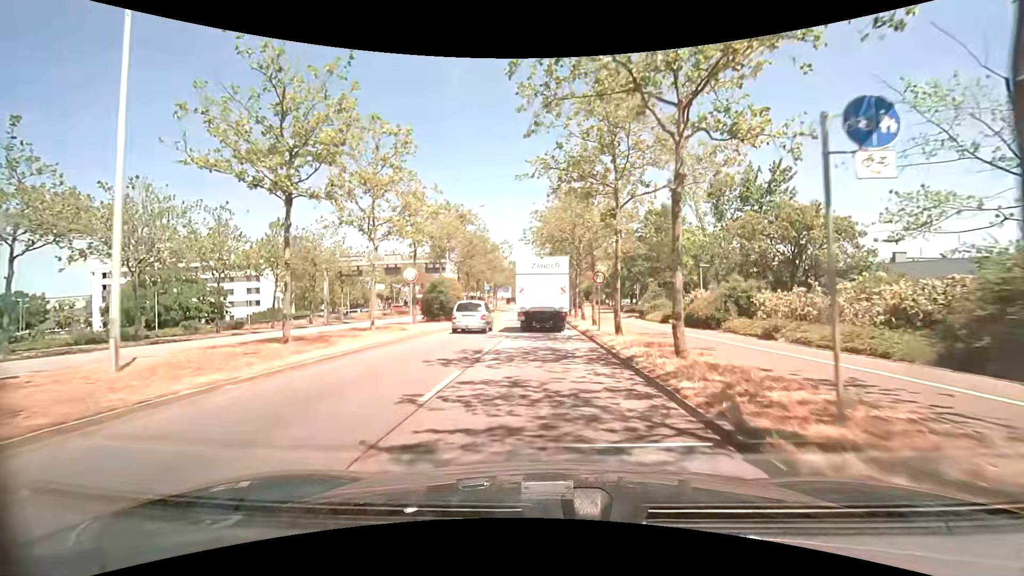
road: primary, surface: asphalt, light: Day
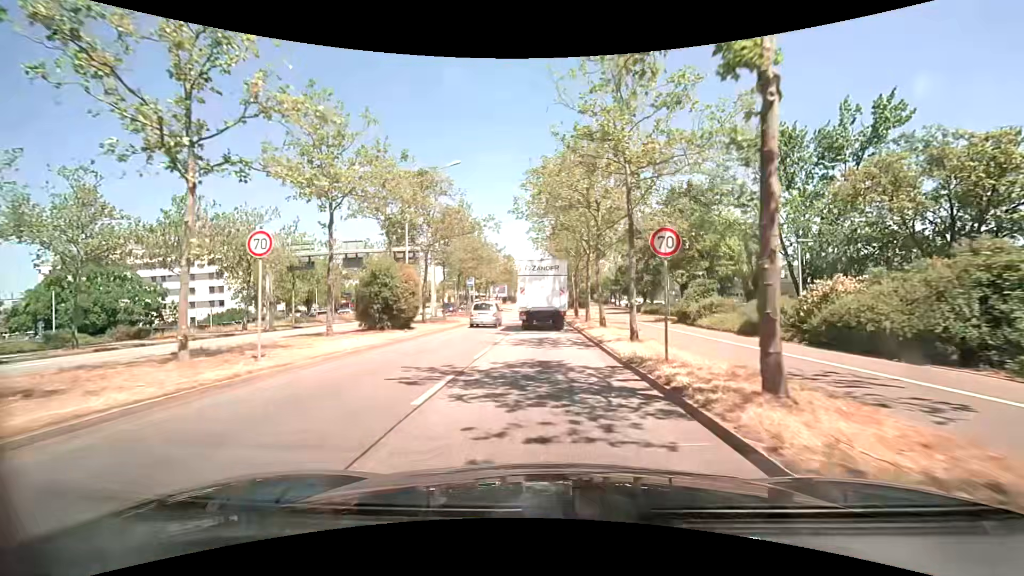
(0.0, +12.3) m; +1°
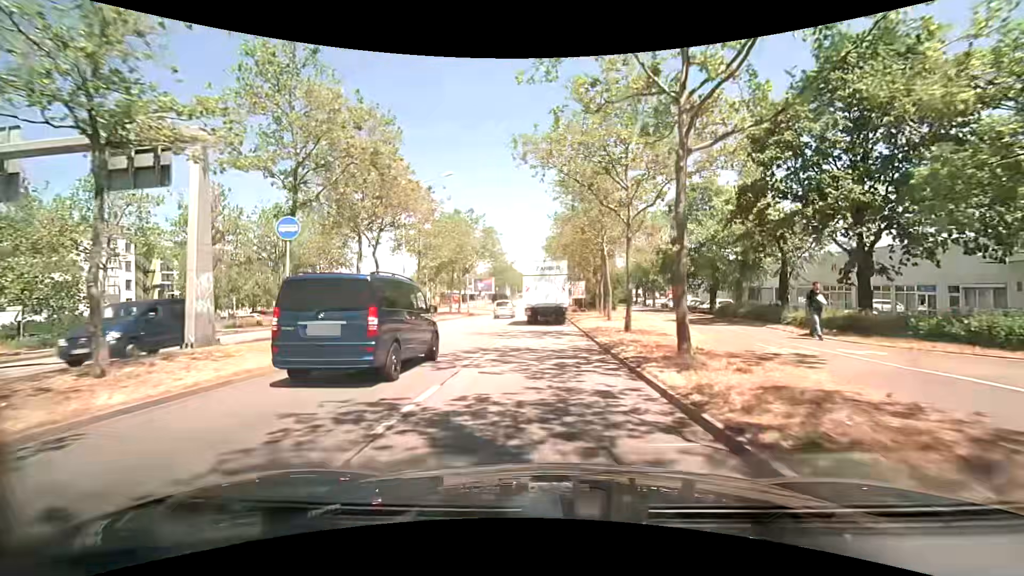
(-0.1, +31.4) m; 0°
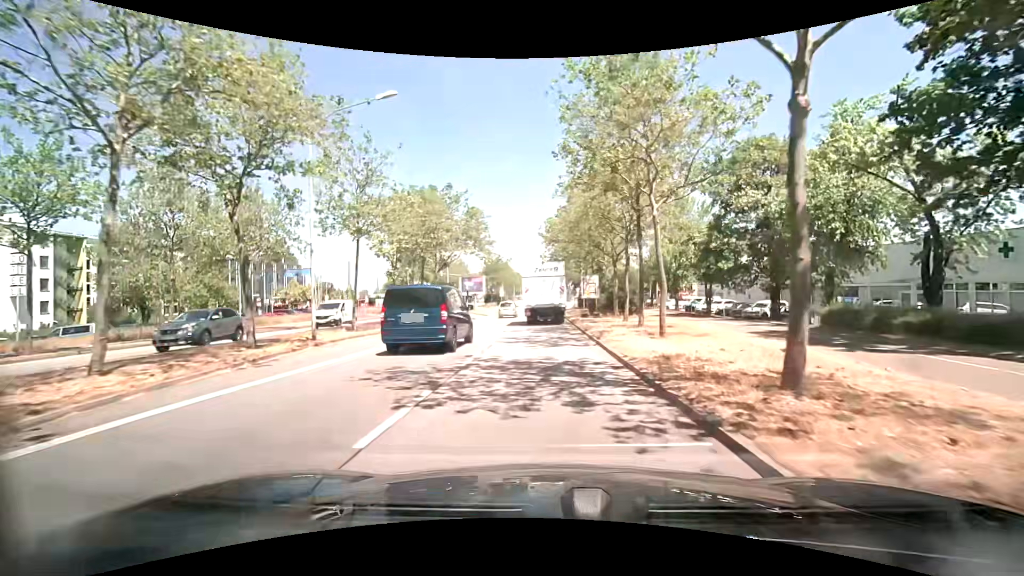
(-0.1, +12.6) m; -1°
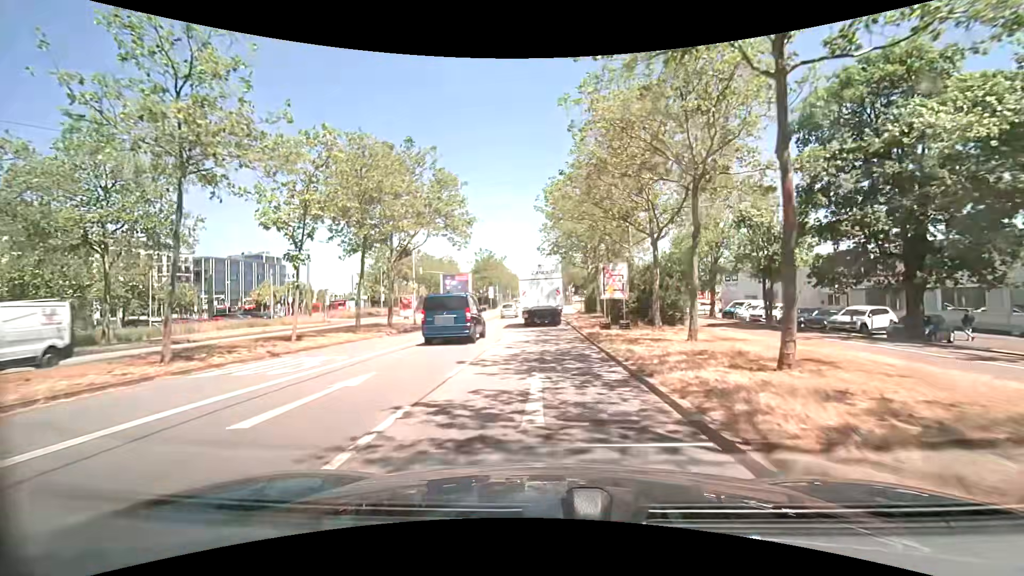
(+0.2, +12.9) m; +1°
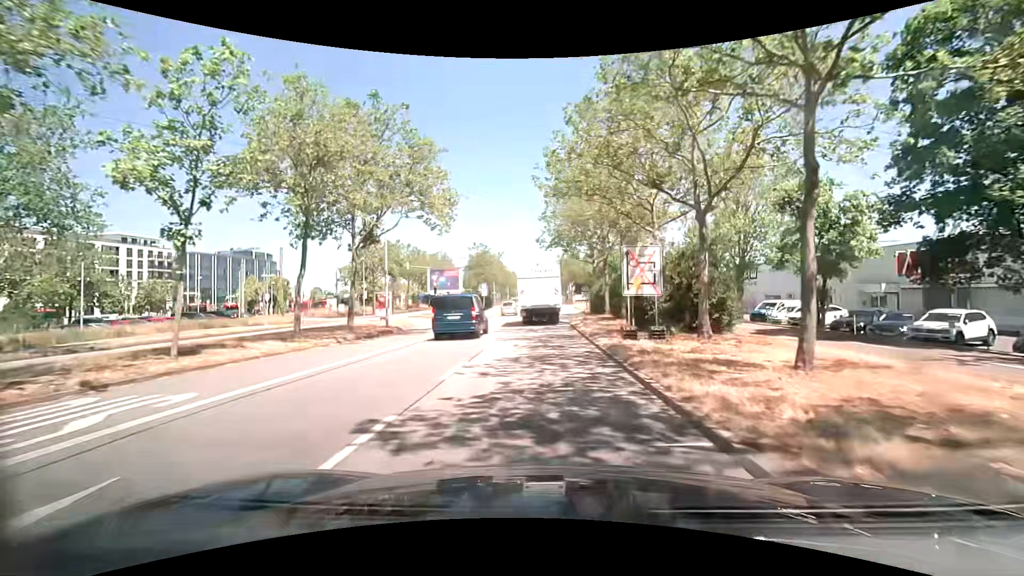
(0.0, +6.5) m; -1°
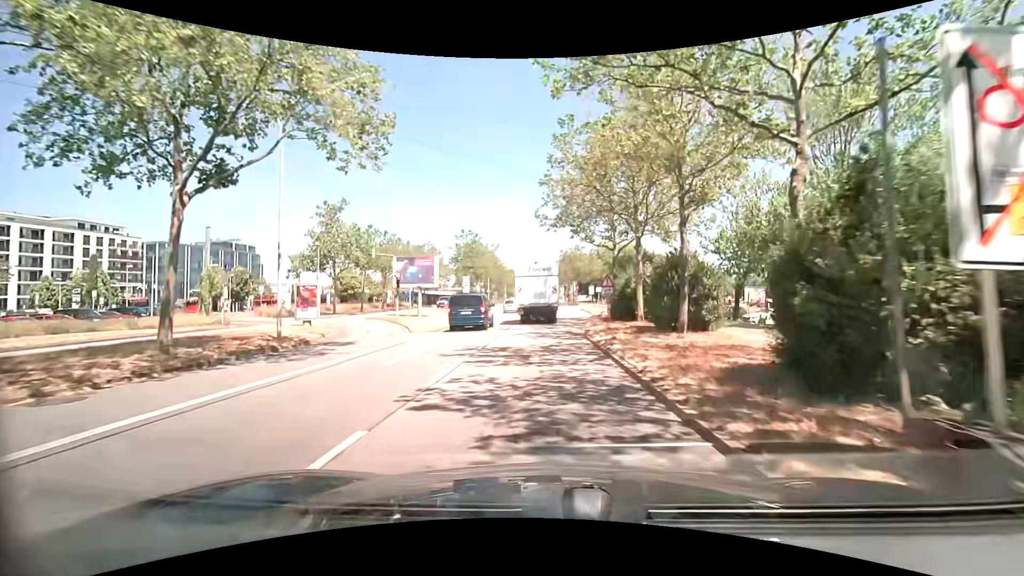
(+0.1, +12.8) m; 0°
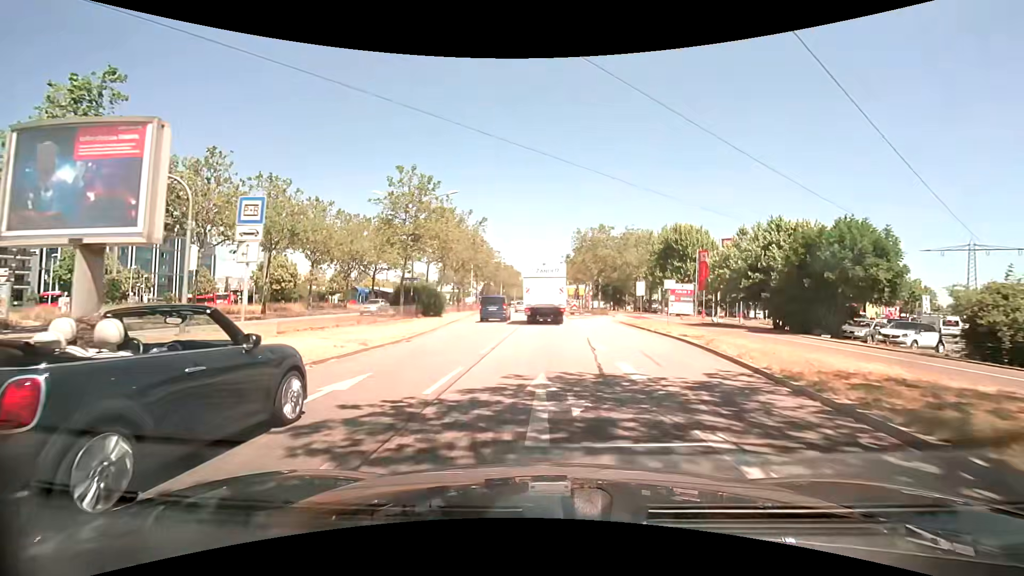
(+0.1, +31.4) m; 0°
(0, +10) (0, +20) (0, +30) (+1, +40) (+1, +50) (+1, +60) (+1, +70) (+1, +80) (+1, +90) (+2, +100) m
